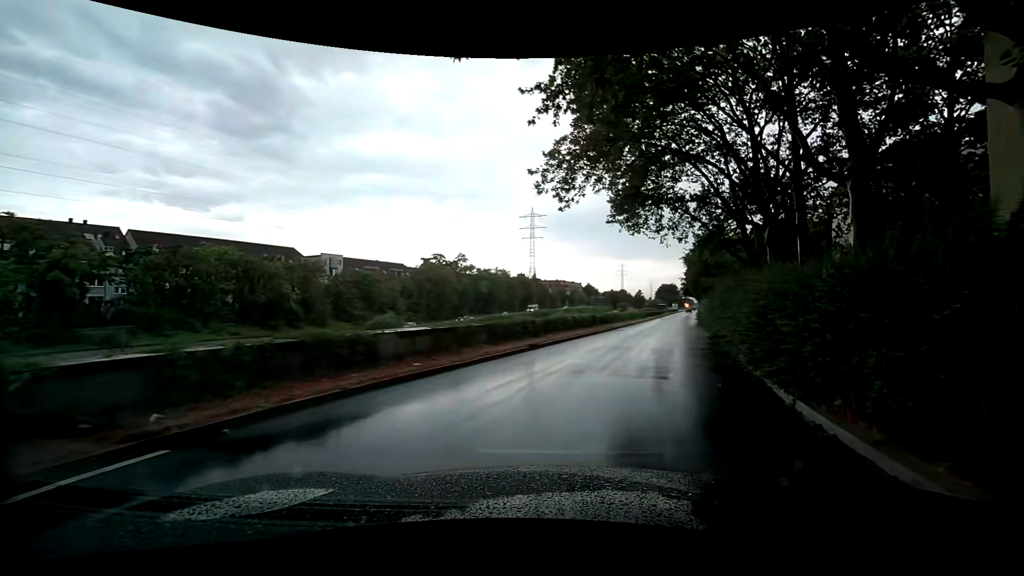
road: trunk_link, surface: asphalt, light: Day
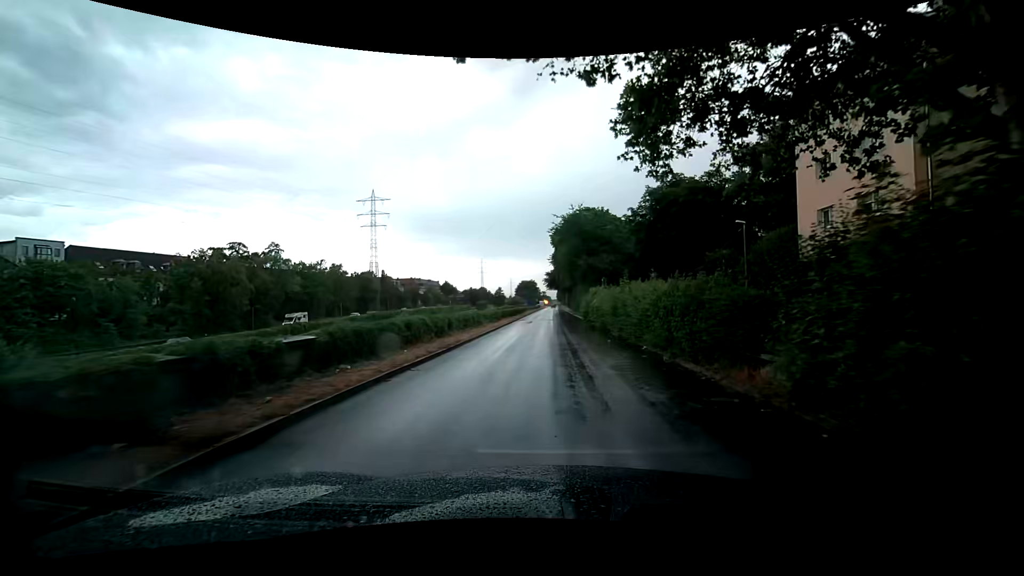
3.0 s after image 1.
(+5.8, +26.7) m; +19°
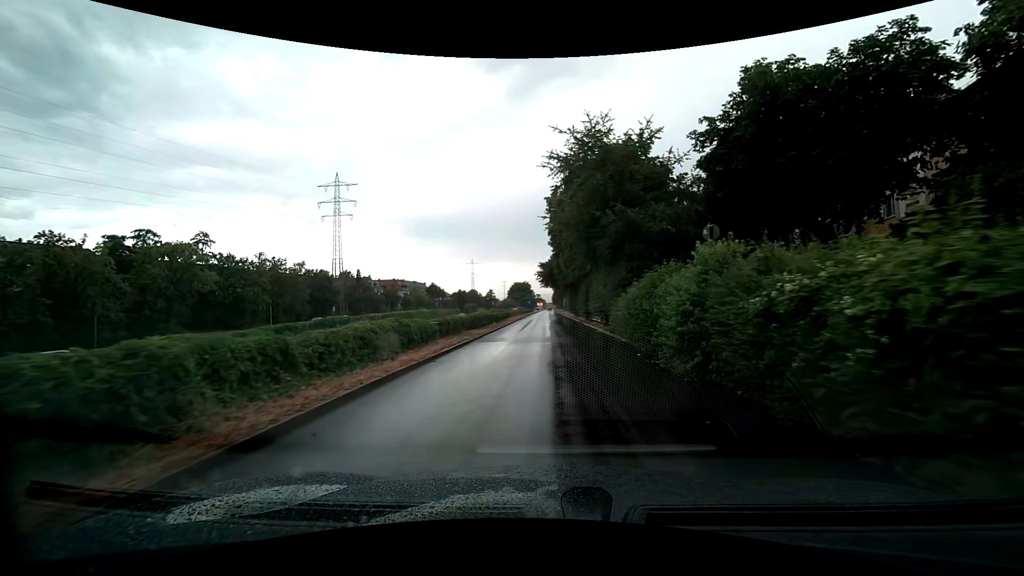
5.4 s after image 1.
(-0.1, +24.4) m; 0°
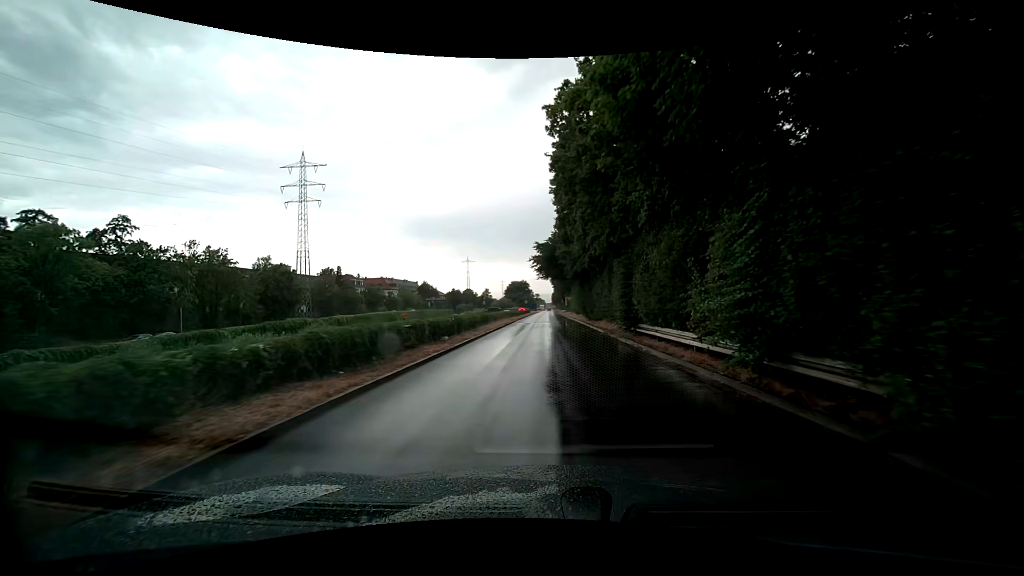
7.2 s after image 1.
(-0.1, +19.3) m; -1°
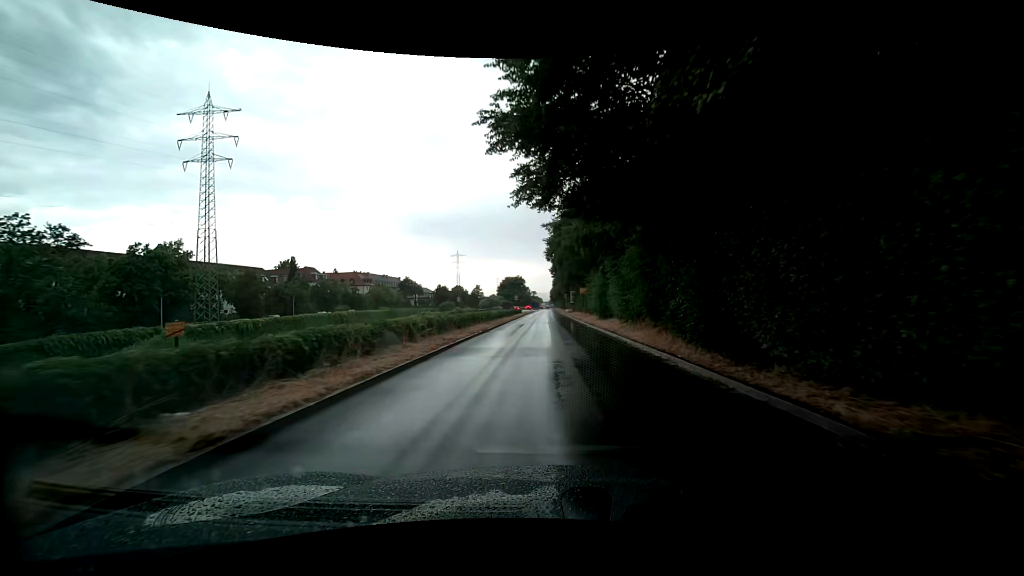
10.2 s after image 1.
(0.0, +33.1) m; 0°
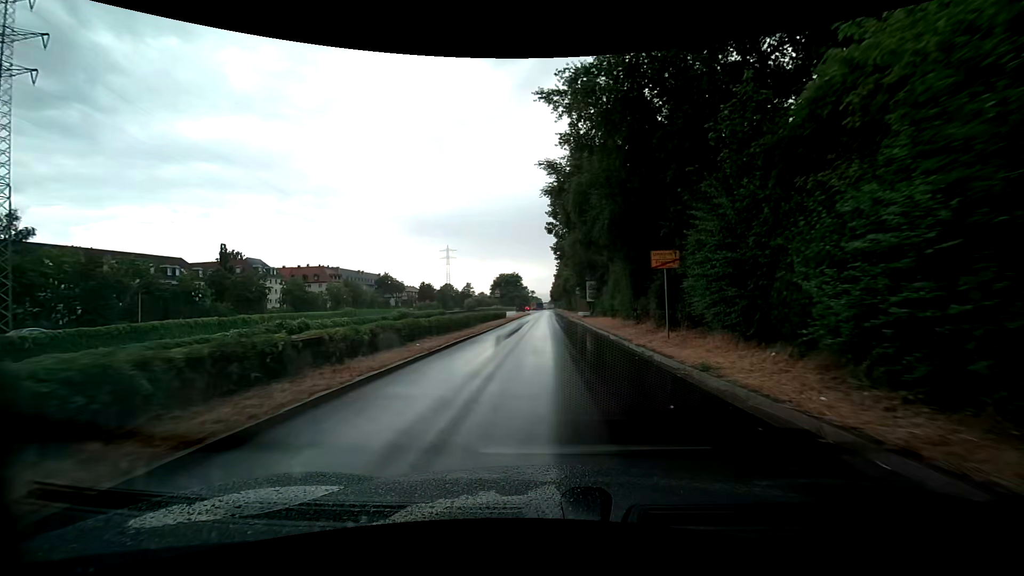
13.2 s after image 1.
(-0.1, +34.0) m; 0°
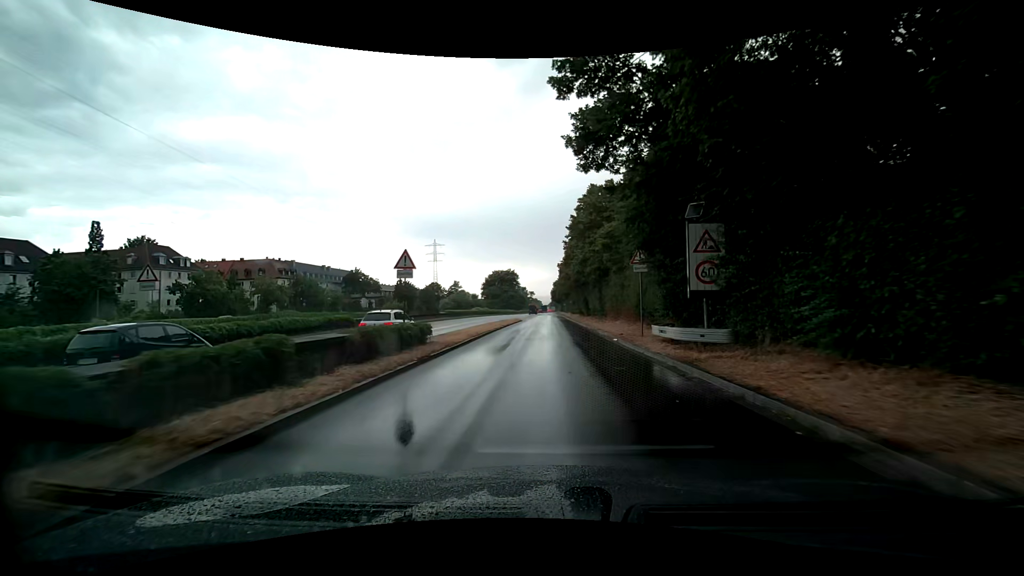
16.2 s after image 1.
(-0.1, +36.2) m; 0°
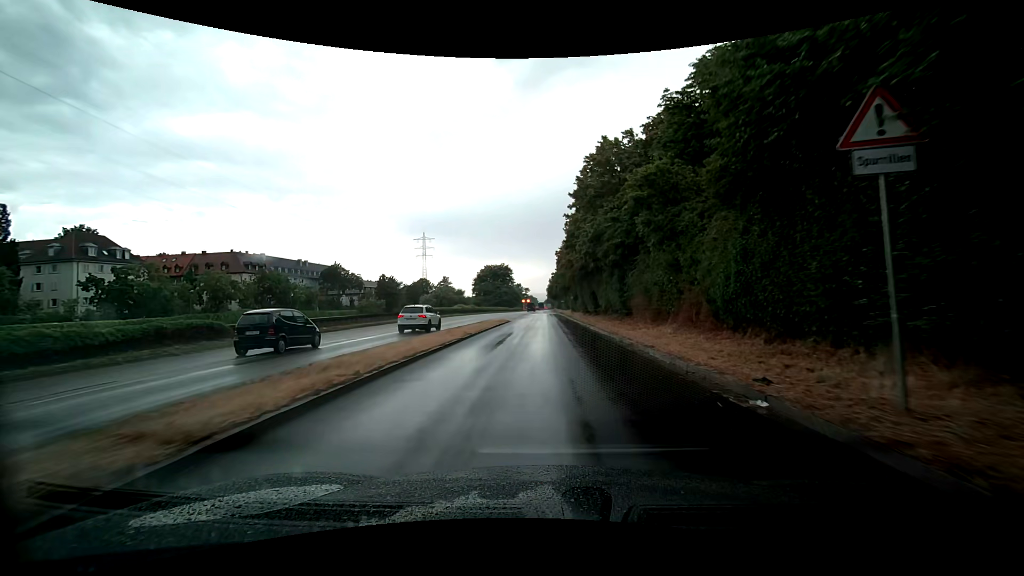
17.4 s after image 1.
(+0.1, +14.8) m; +1°
(0, +10) (0, +20) (0, +30) (0, +40) (-1, +50) (-1, +60) (-1, +70) (-1, +80) (-1, +90) (-1, +100) m
